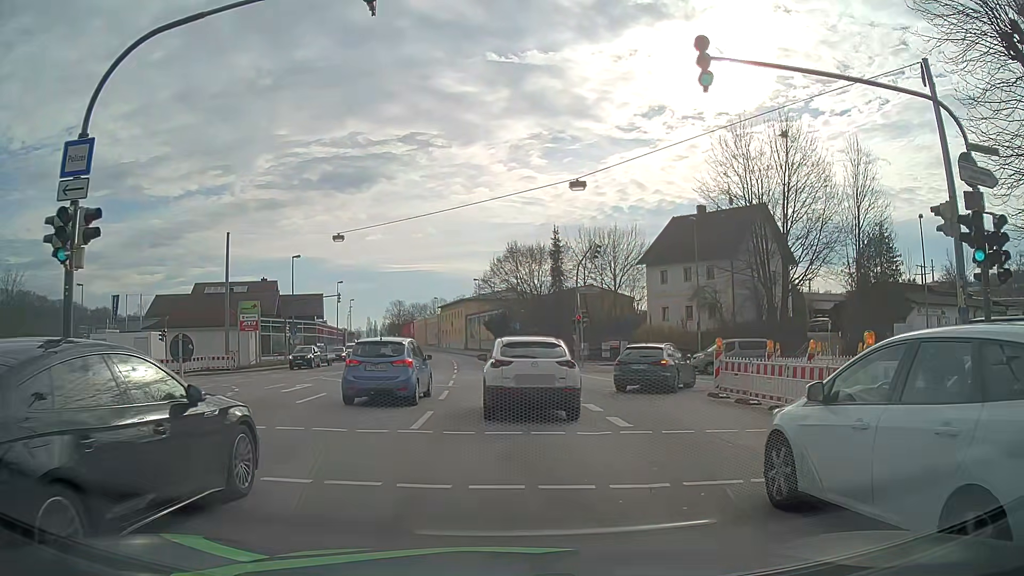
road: primary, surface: asphalt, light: Day
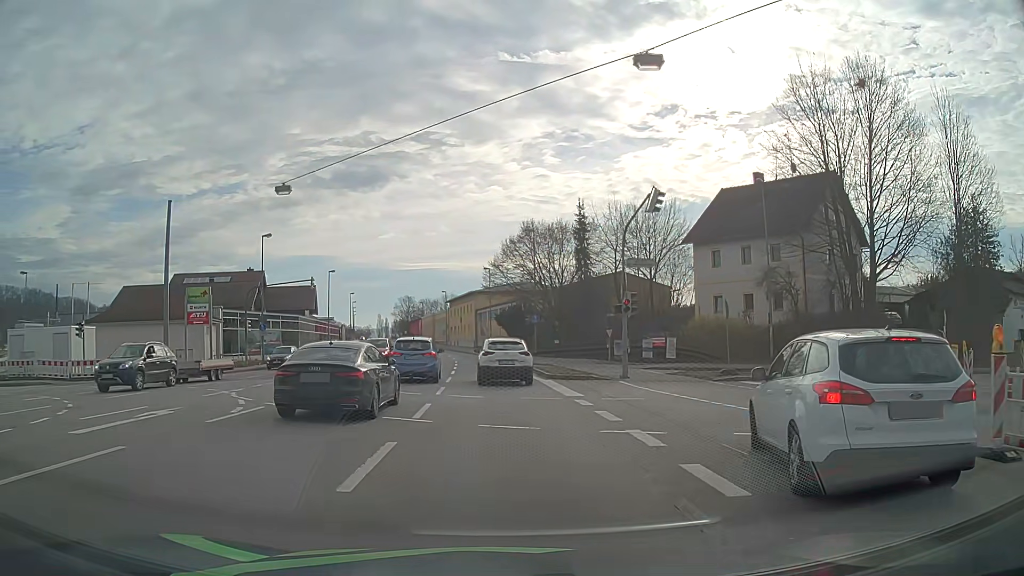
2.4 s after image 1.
(-0.2, +12.0) m; -1°
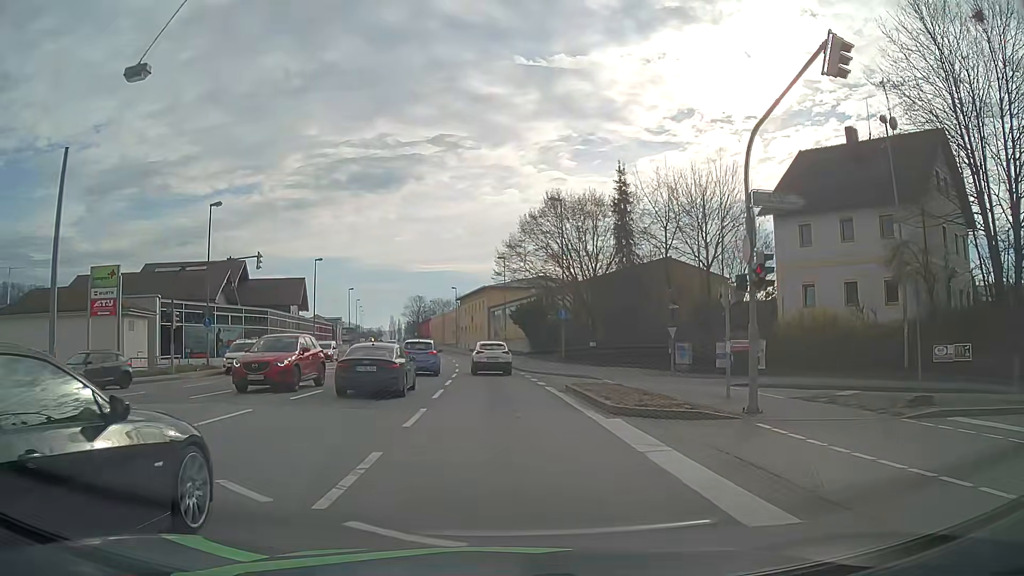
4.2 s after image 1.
(-0.2, +12.8) m; -2°
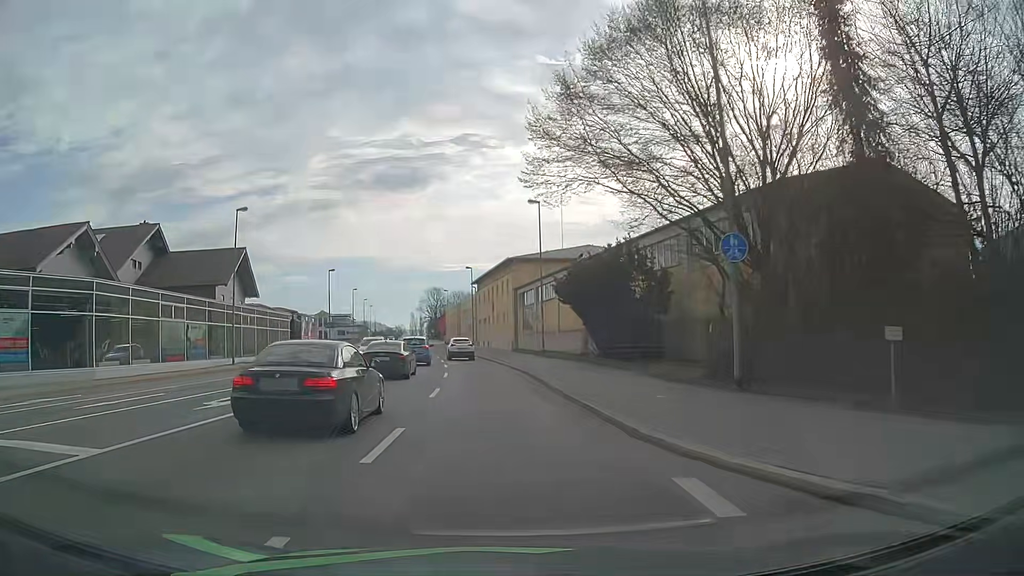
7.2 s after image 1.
(-0.7, +28.1) m; -2°
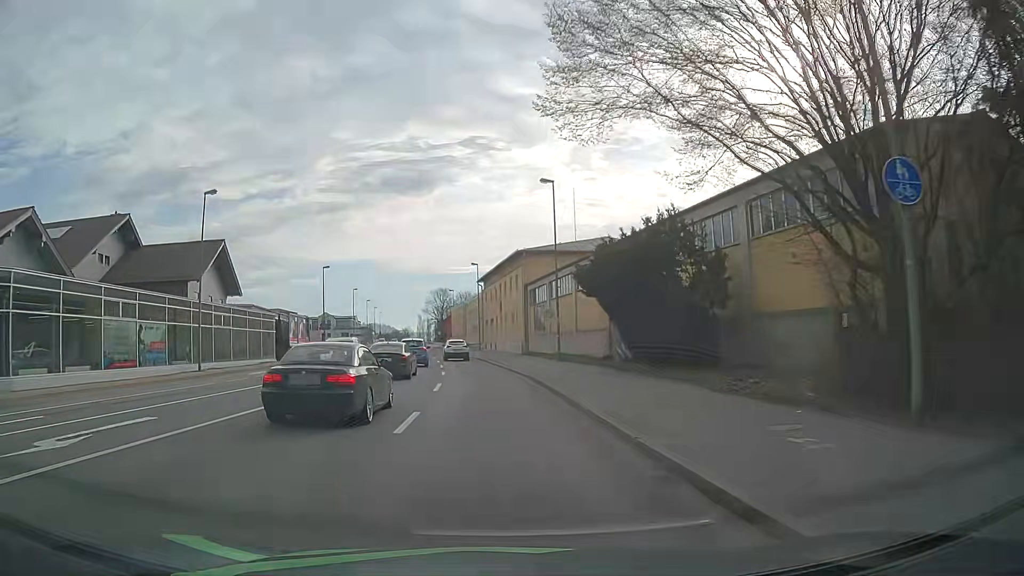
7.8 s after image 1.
(-0.1, +6.4) m; -1°
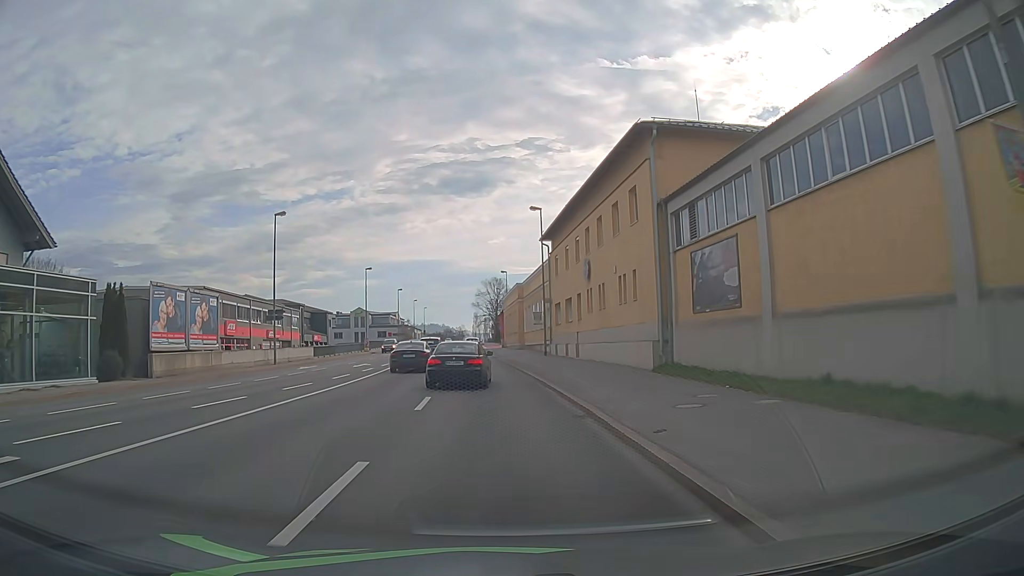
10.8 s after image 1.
(-1.5, +33.2) m; -5°
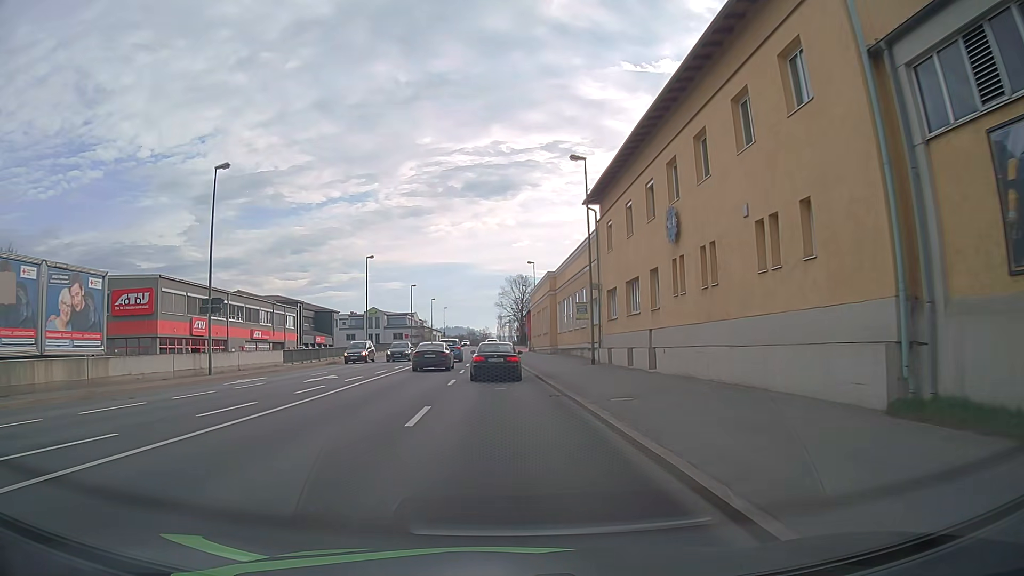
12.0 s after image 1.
(-0.2, +13.6) m; -2°
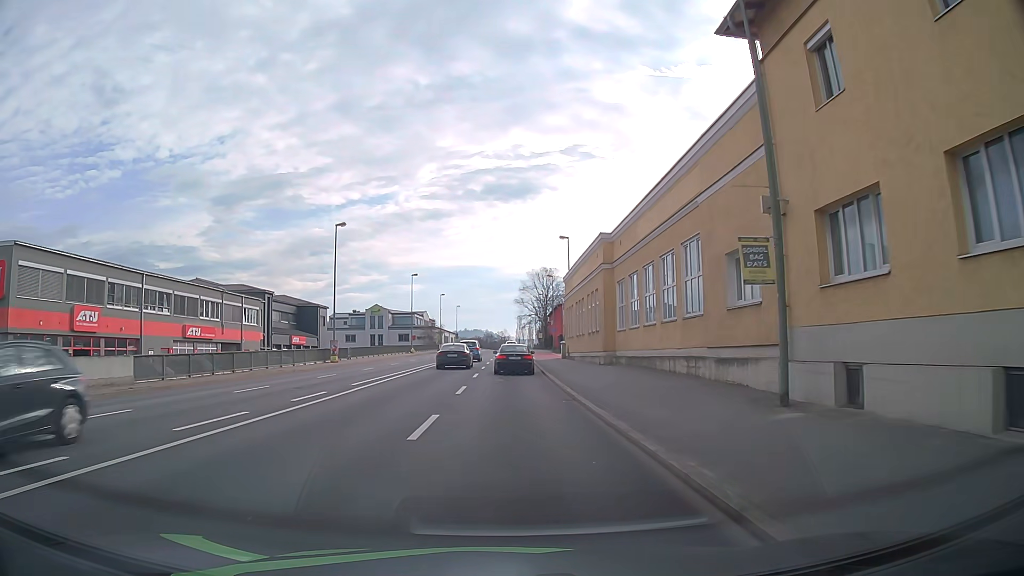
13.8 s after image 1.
(-0.6, +20.6) m; -2°
(0, +10) (0, +20) (0, +30) (0, +40) (0, +50) (0, +60) (0, +70) (0, +80) (0, +90) (0, +100) m
